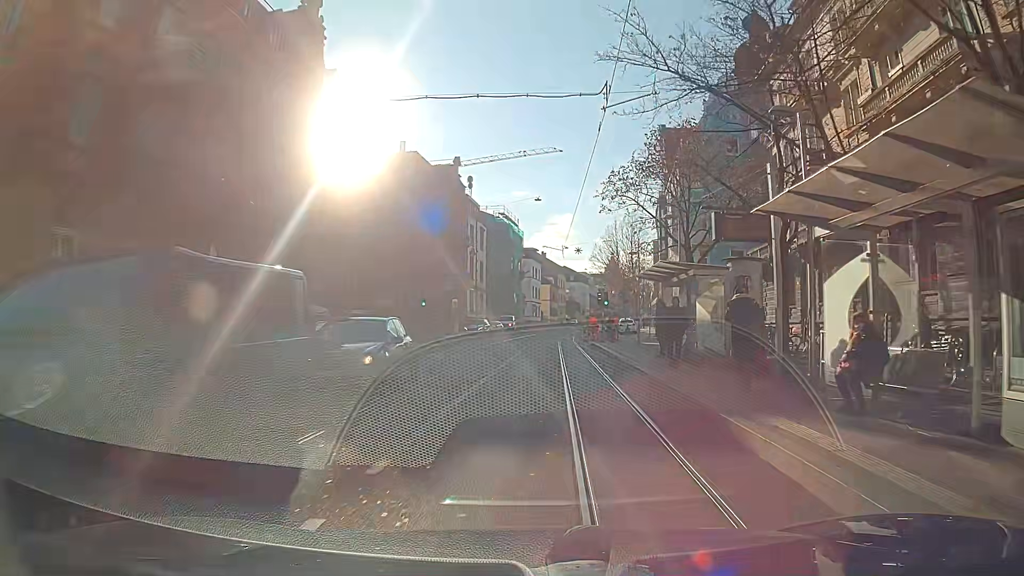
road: primary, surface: asphalt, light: Day
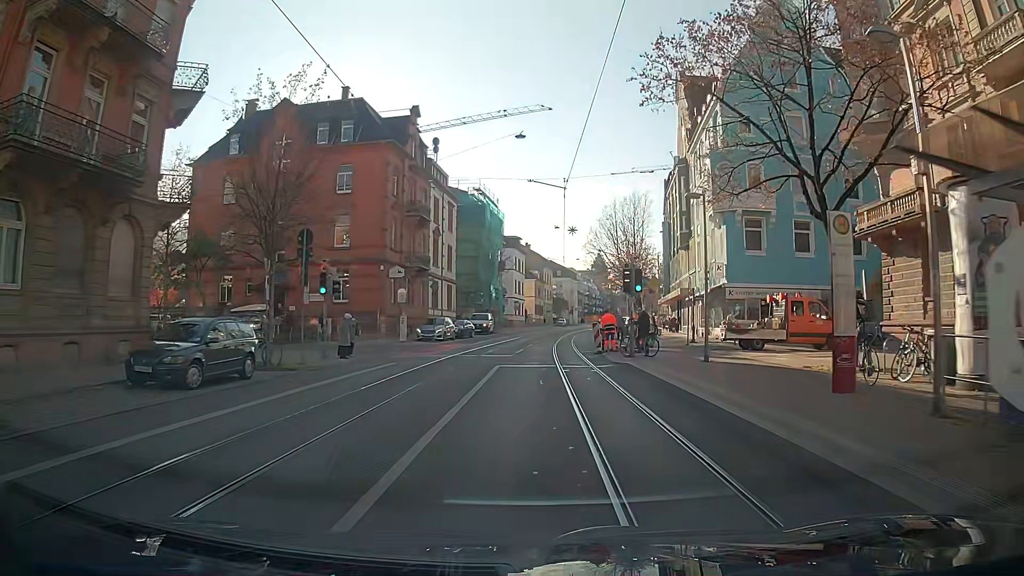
(+0.3, +17.7) m; +1°
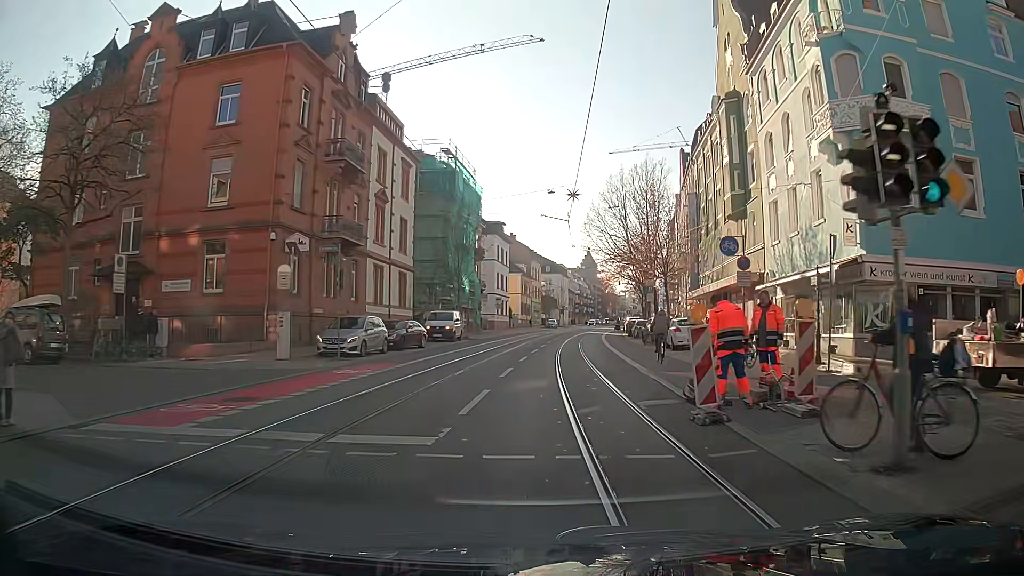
(+0.1, +18.5) m; +1°
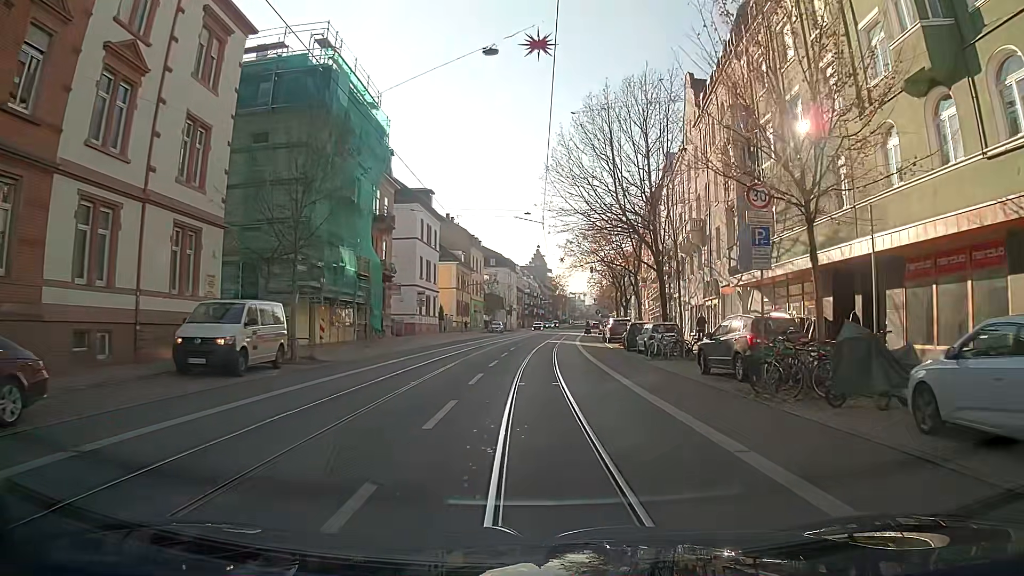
(+1.0, +25.9) m; +4°
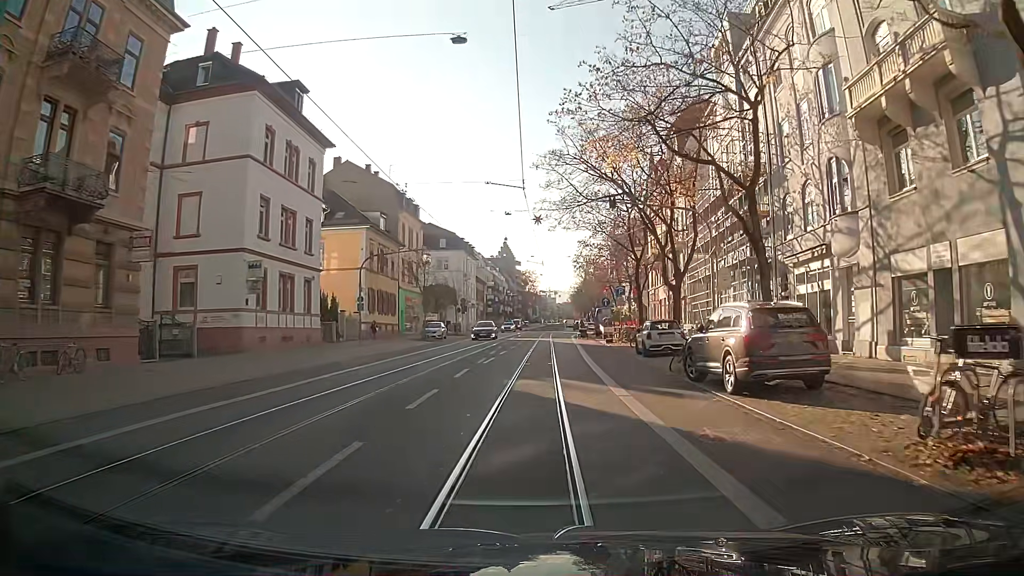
(+1.0, +34.4) m; +3°
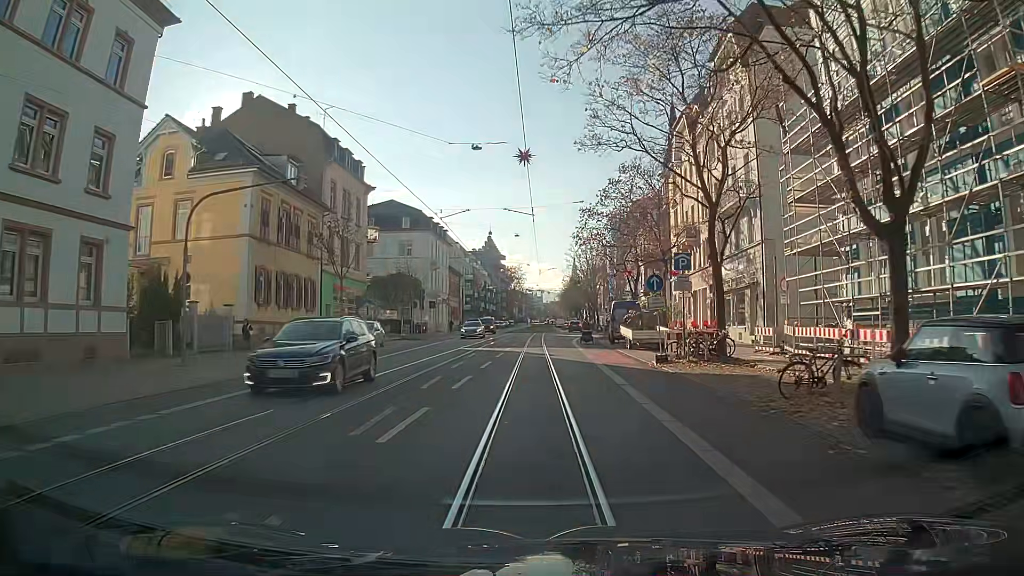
(+0.1, +21.0) m; +1°
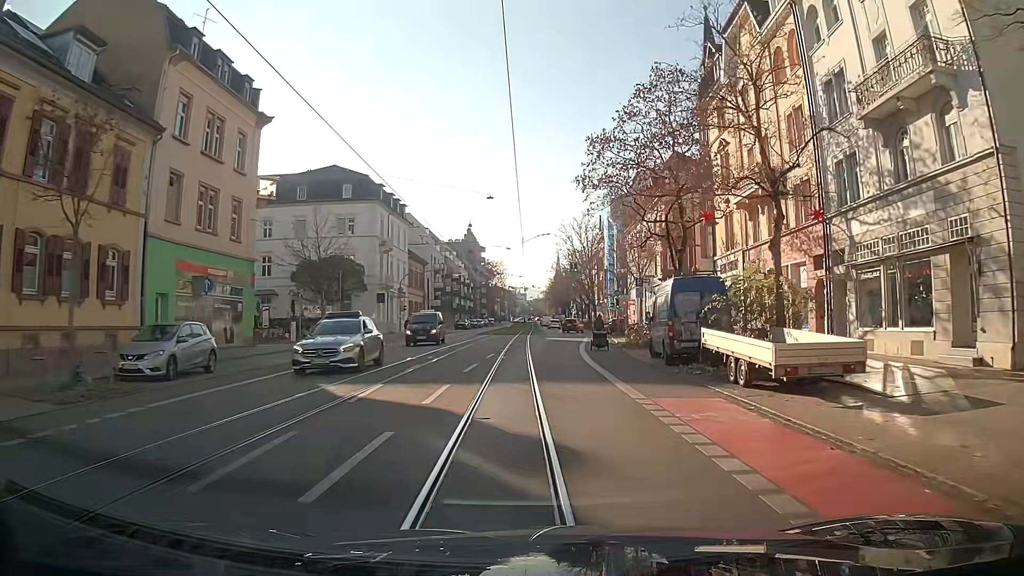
(+0.3, +20.6) m; +2°
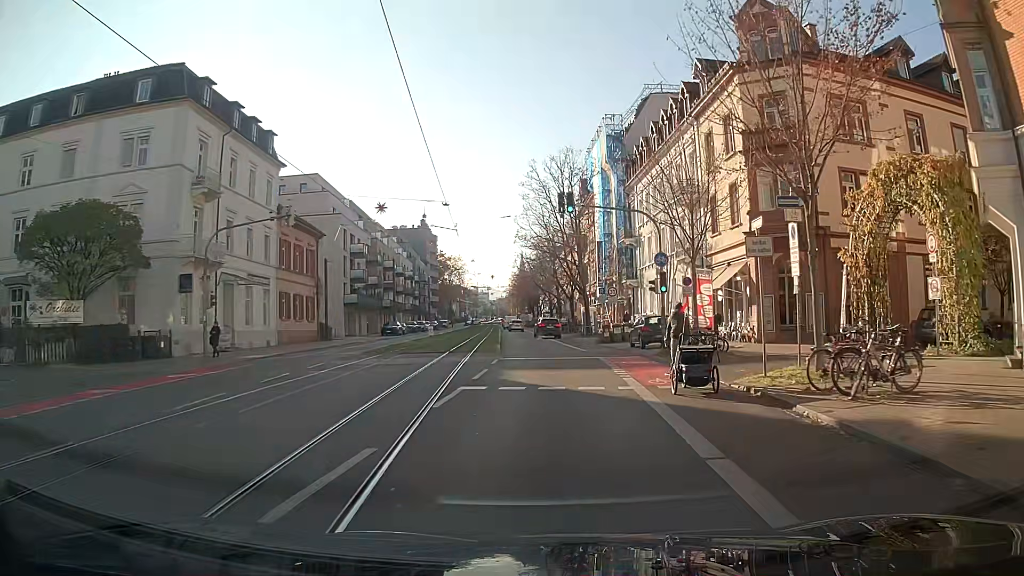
(+0.8, +32.1) m; +3°
